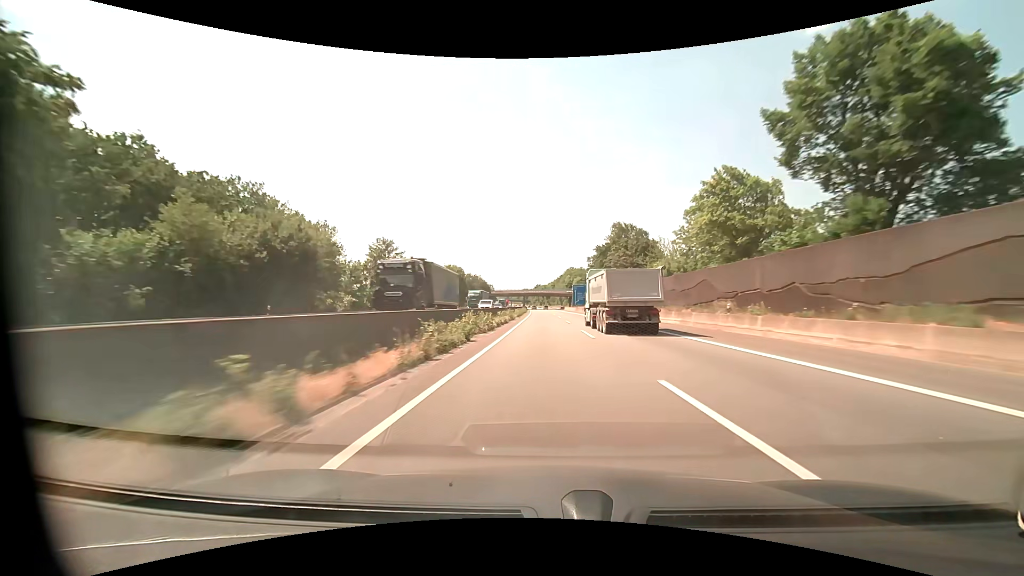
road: motorway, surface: asphalt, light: Day
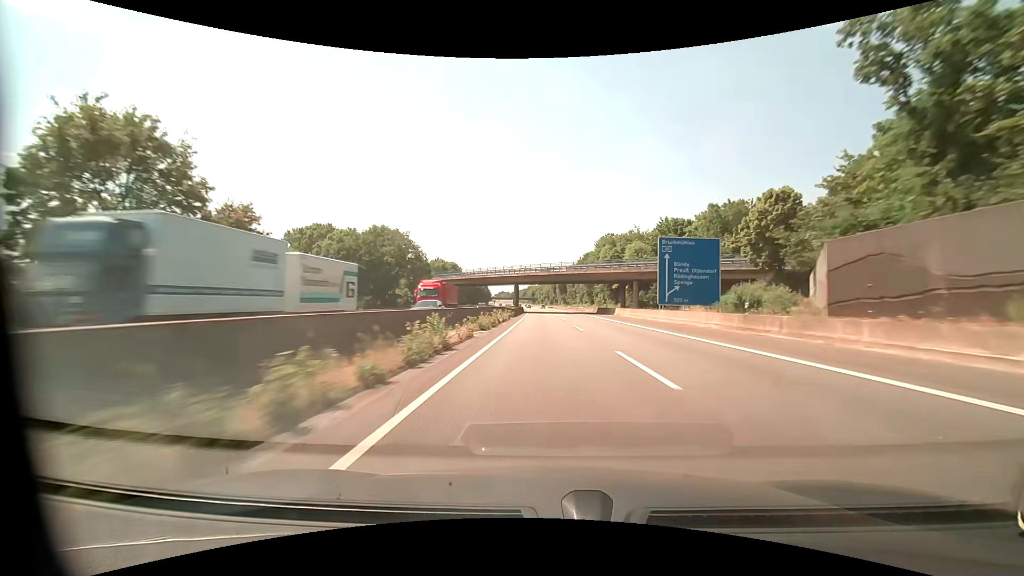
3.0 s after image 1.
(-1.4, +102.6) m; -1°
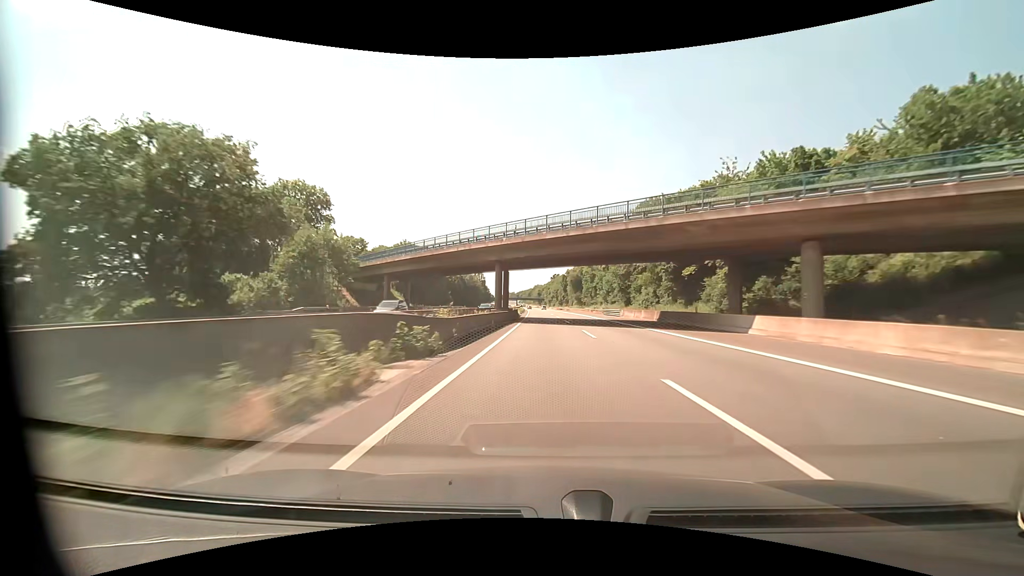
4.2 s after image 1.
(-0.2, +41.1) m; -1°
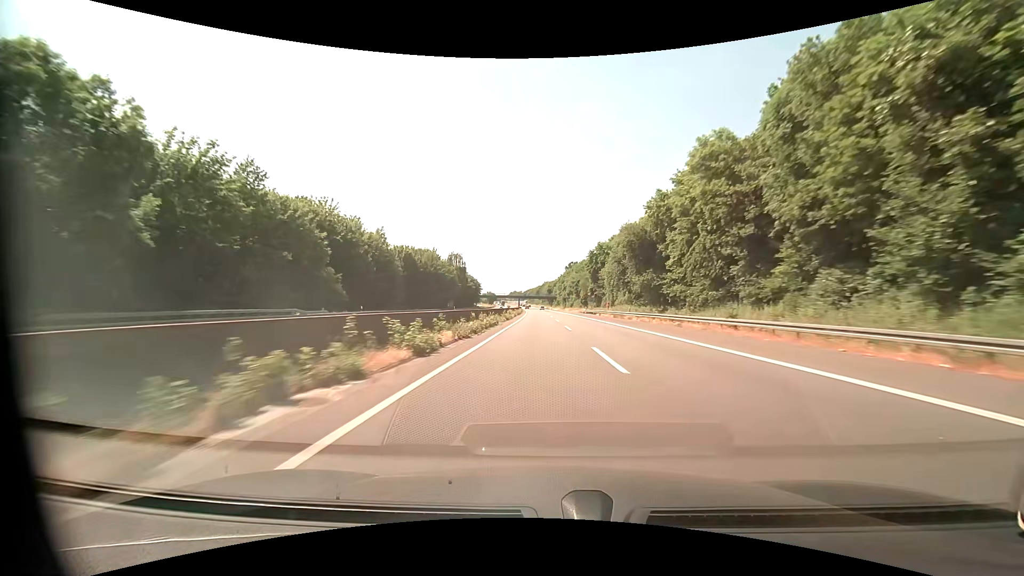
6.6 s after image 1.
(-0.4, +82.5) m; -1°
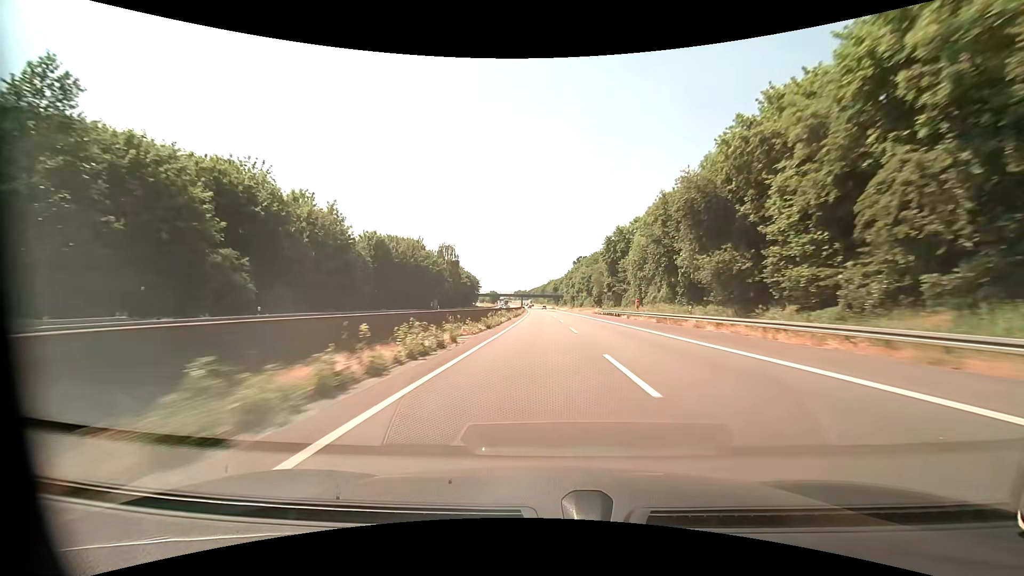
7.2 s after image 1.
(-0.1, +20.7) m; -1°
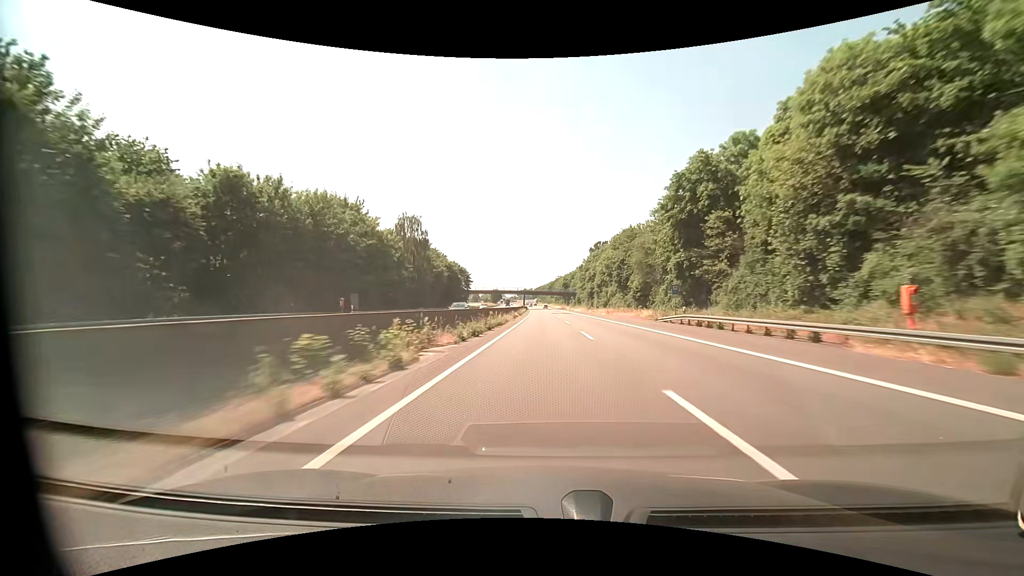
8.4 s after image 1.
(-0.4, +41.5) m; -1°
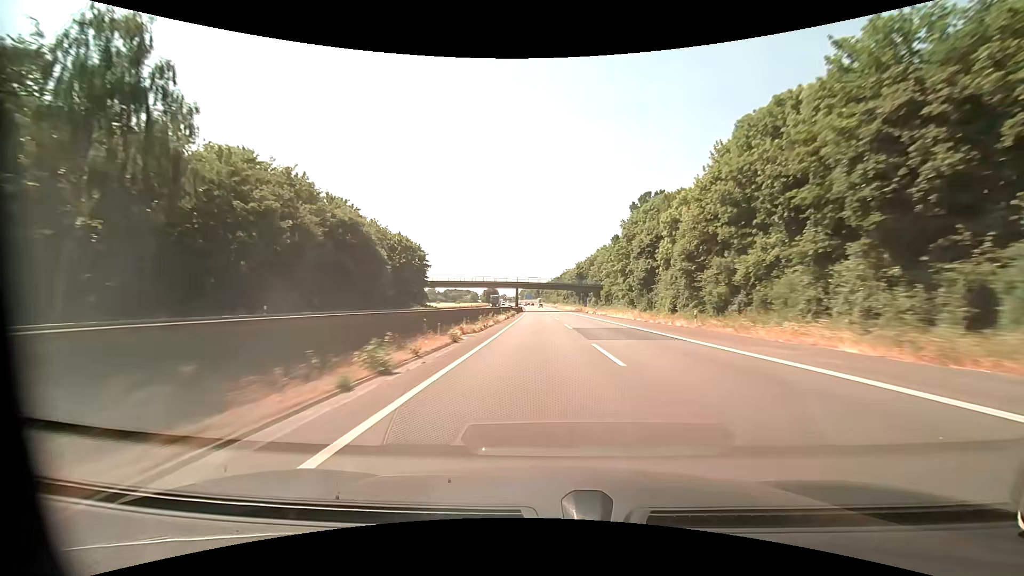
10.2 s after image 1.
(-0.3, +62.4) m; 0°
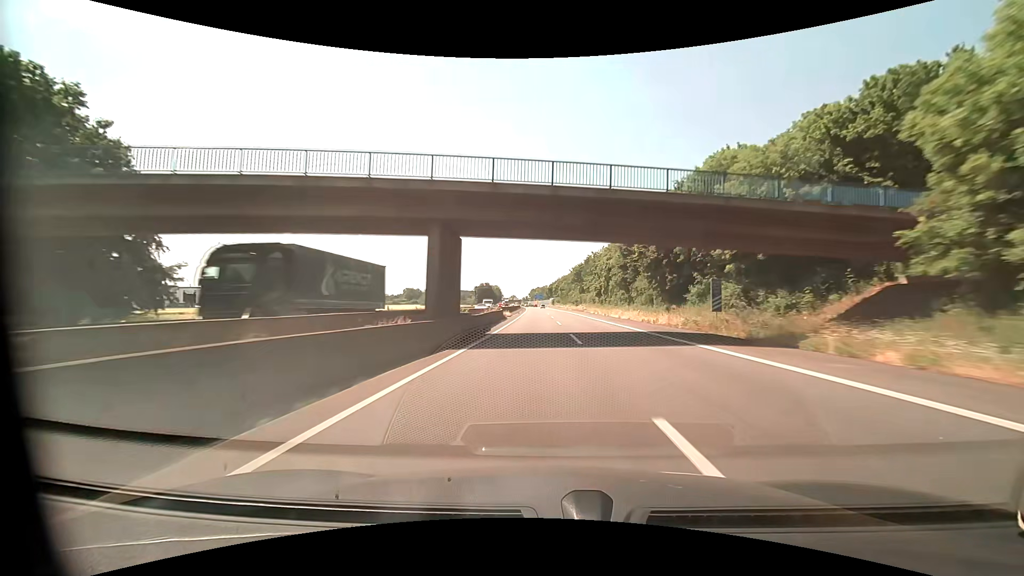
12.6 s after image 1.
(-0.8, +83.3) m; -1°
(0, +10) (0, +20) (0, +30) (0, +40) (0, +50) (-1, +60) (-1, +70) (-1, +80) (-2, +90) (-2, +100) m
